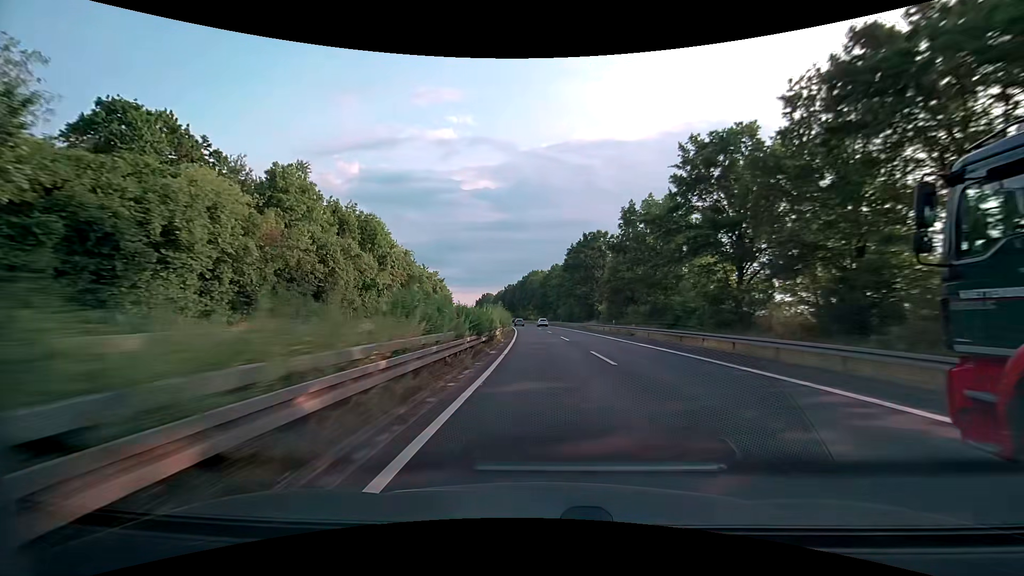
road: trunk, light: Day
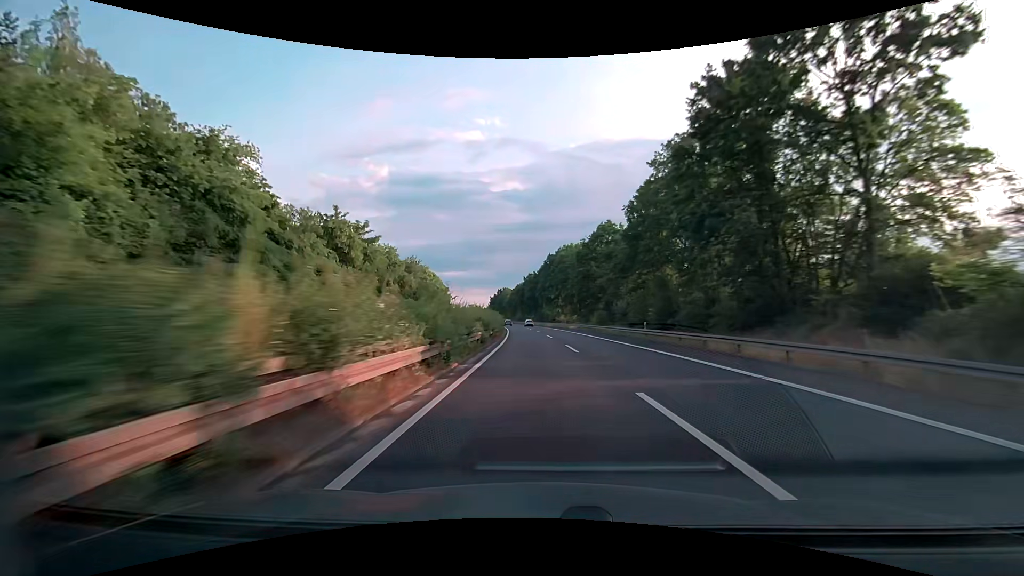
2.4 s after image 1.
(-2.1, +65.4) m; -3°
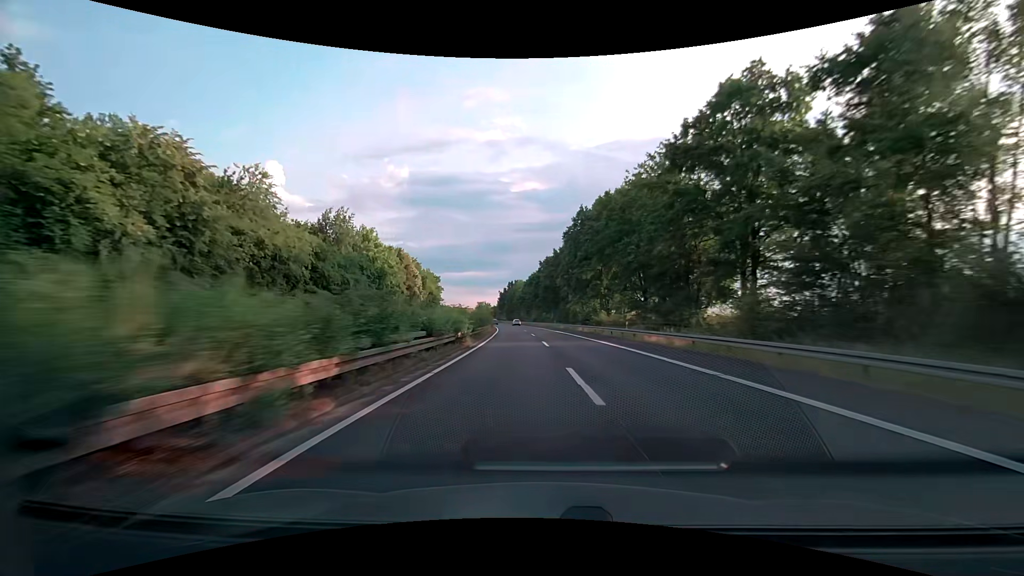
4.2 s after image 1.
(-0.9, +49.3) m; -2°
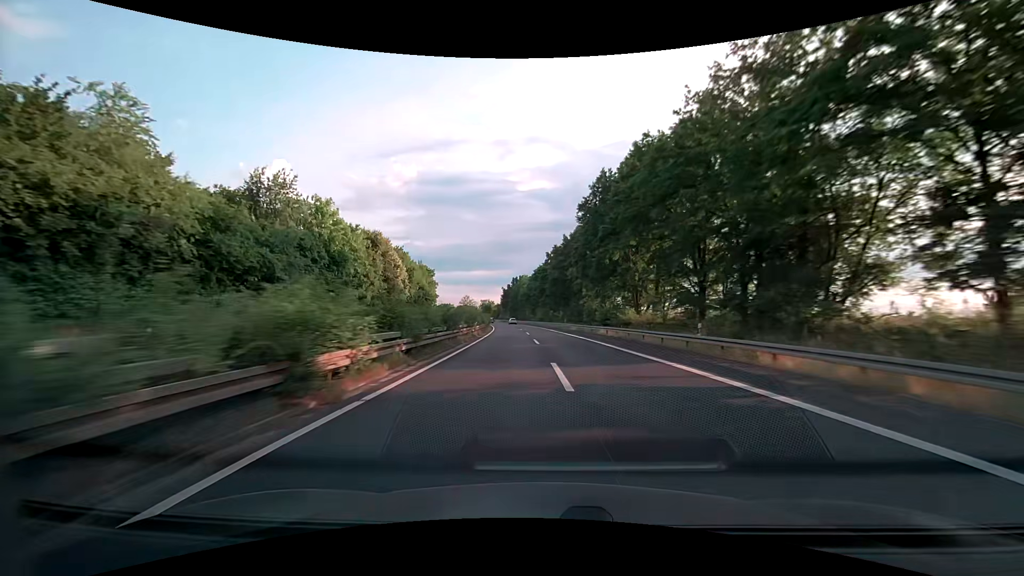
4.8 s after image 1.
(-0.1, +16.5) m; -1°
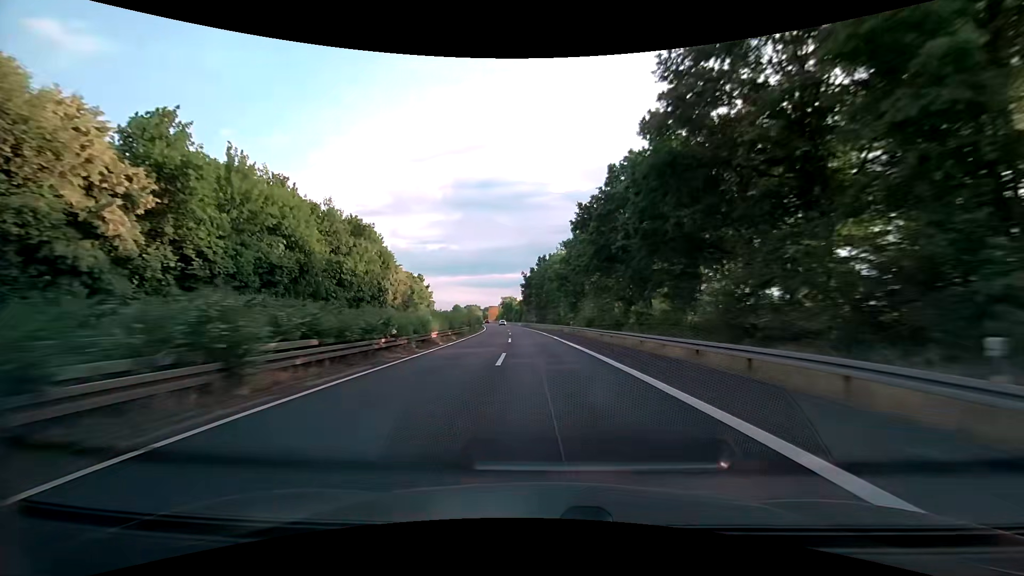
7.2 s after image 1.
(-1.9, +66.1) m; -4°
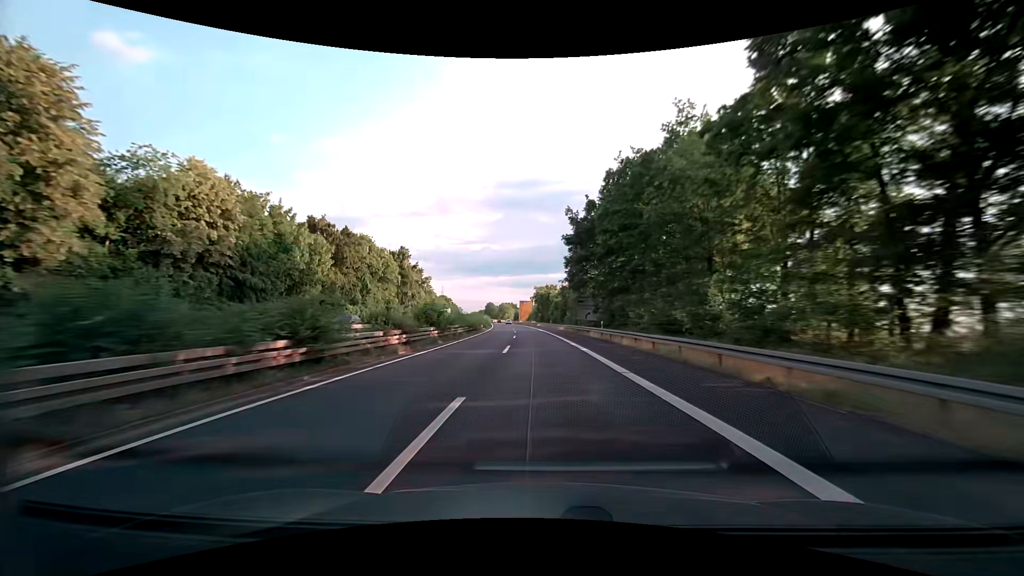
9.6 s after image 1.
(-2.9, +66.2) m; -5°
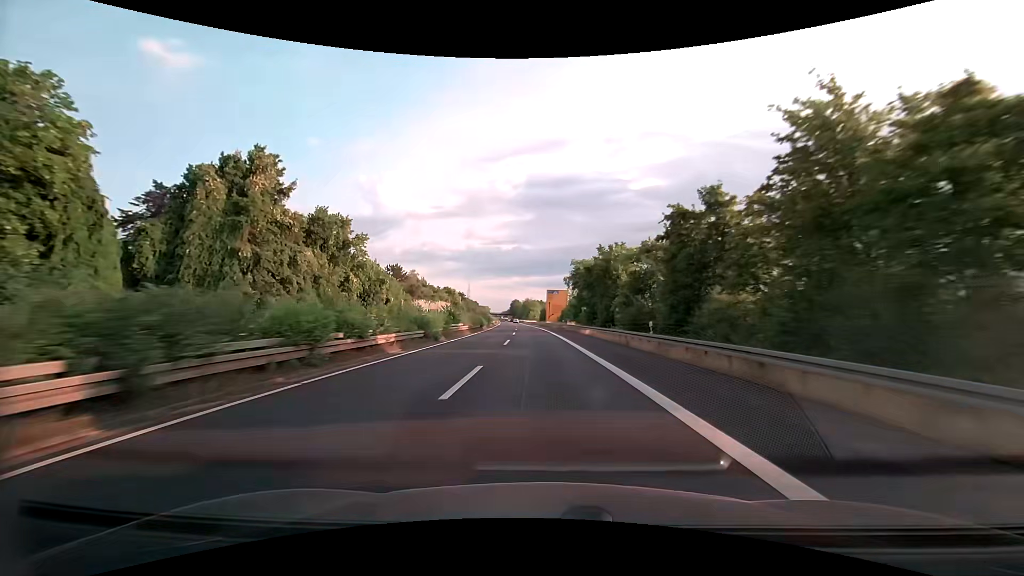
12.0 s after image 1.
(-2.0, +66.2) m; -4°
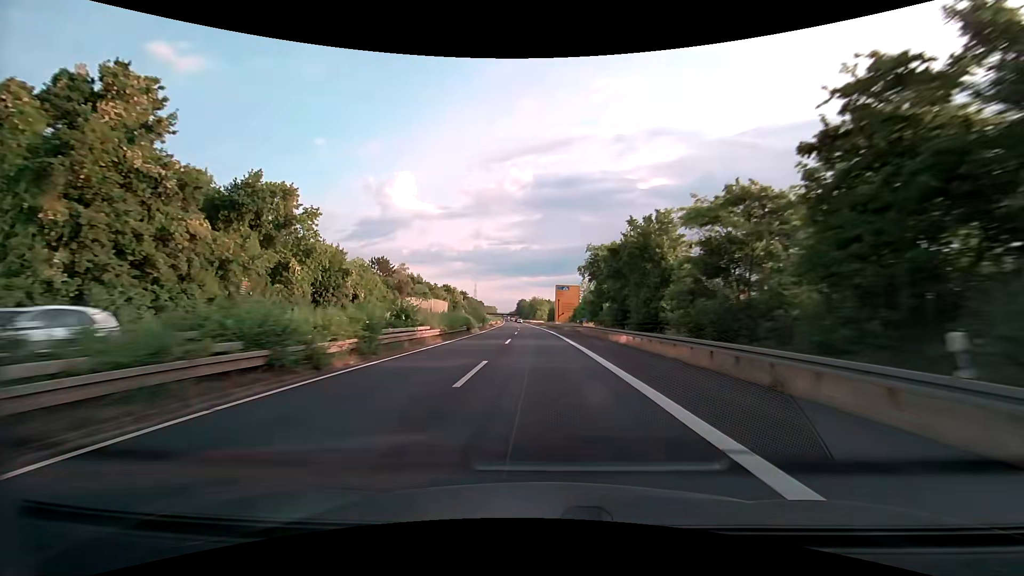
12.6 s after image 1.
(-0.1, +16.5) m; -1°
(0, +10) (0, +20) (0, +30) (0, +40) (-1, +50) (-1, +60) (-1, +70) (-2, +80) (-2, +90) (-3, +100) m
